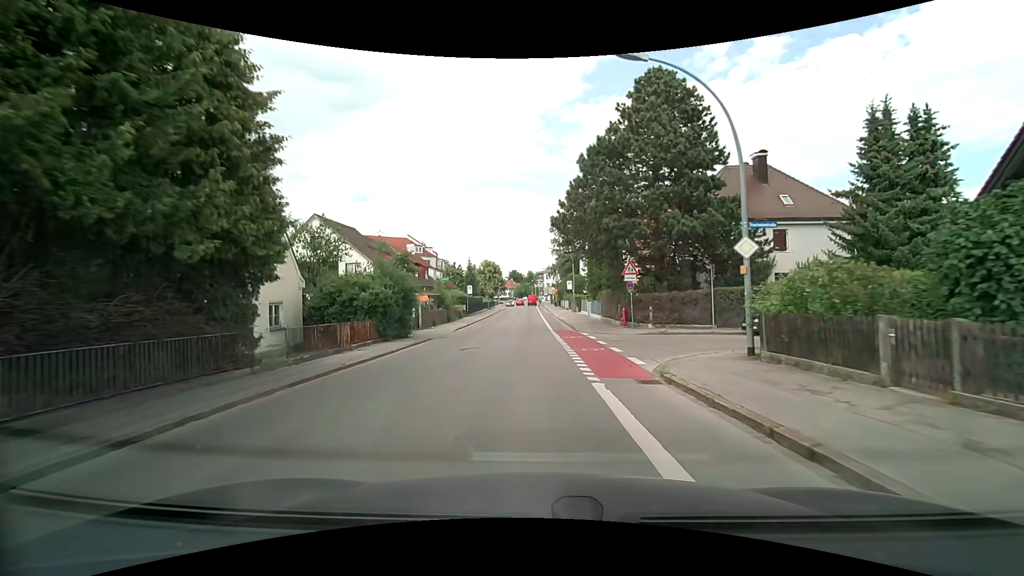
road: tertiary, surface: asphalt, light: Day
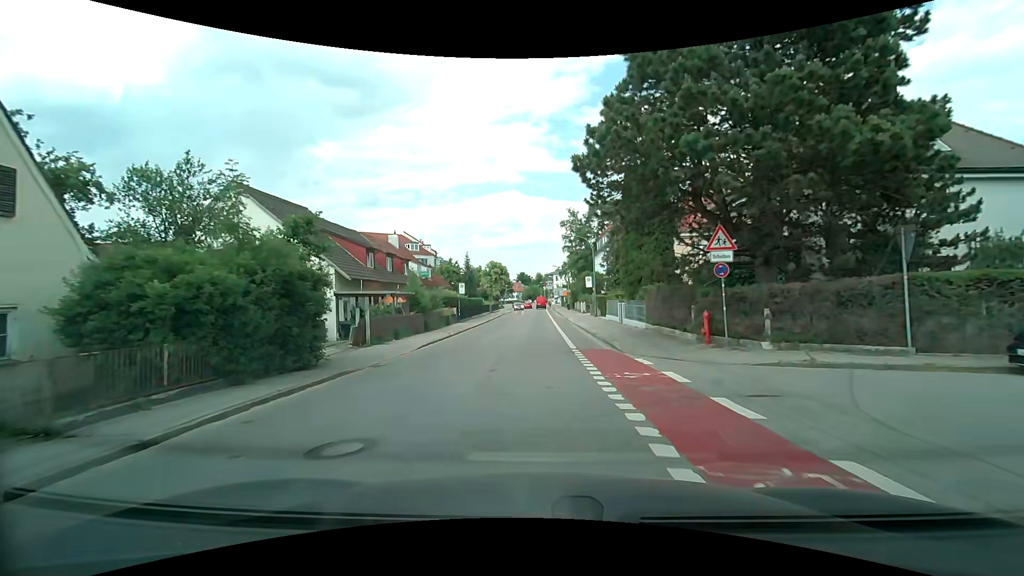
(-0.1, +12.0) m; -1°
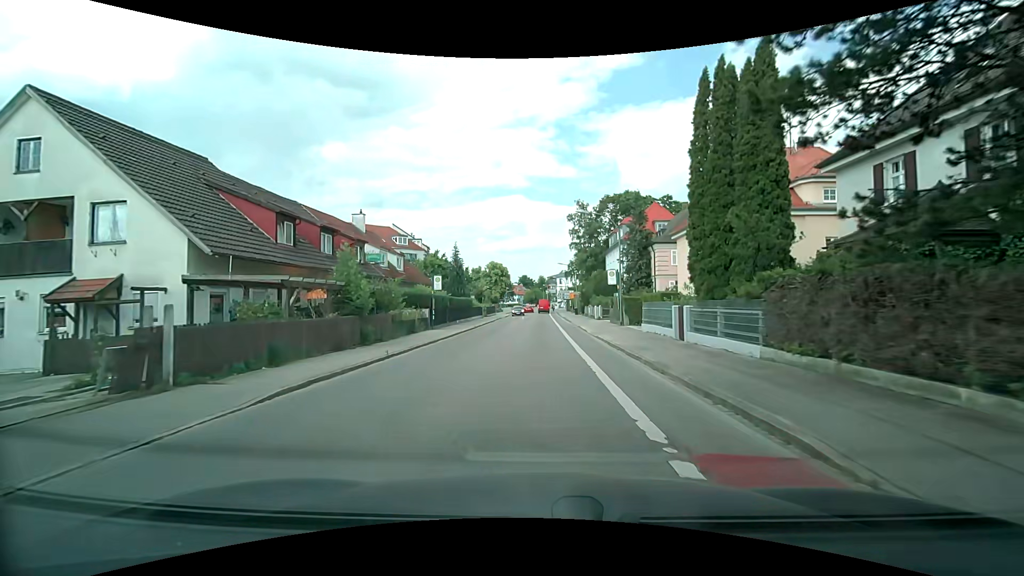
(-0.1, +11.9) m; 0°
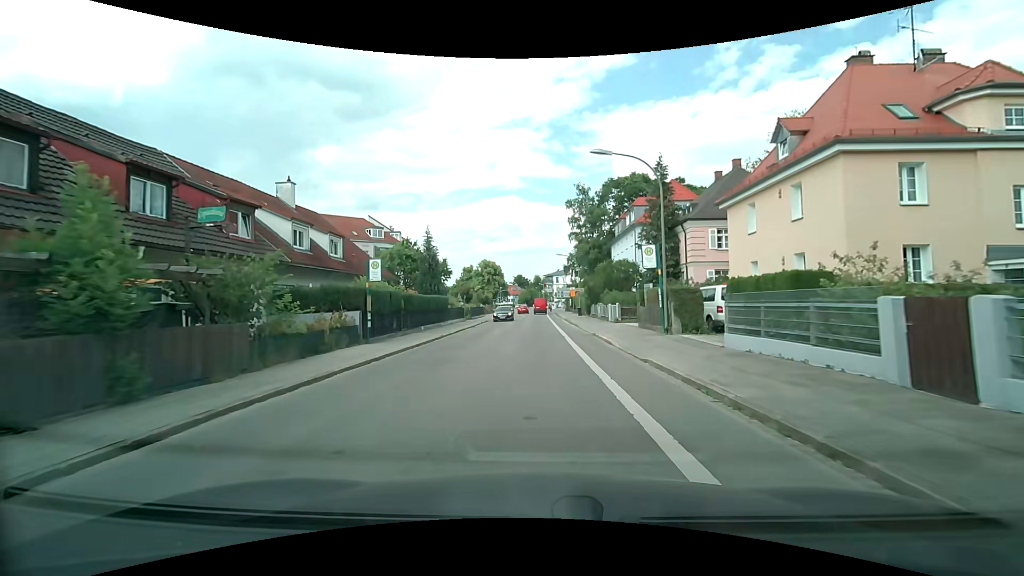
(0.0, +11.7) m; 0°
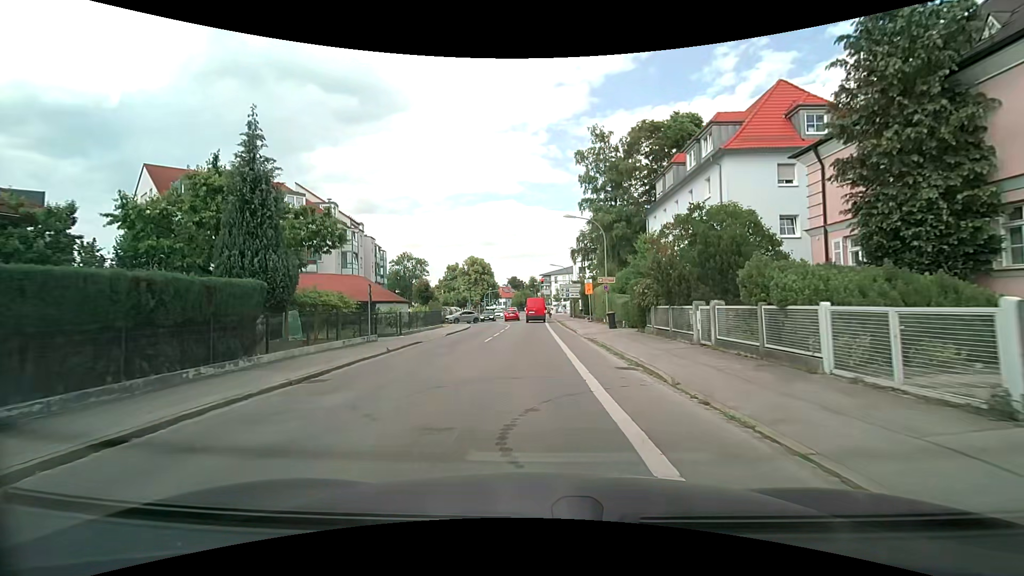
(+0.1, +26.4) m; 0°
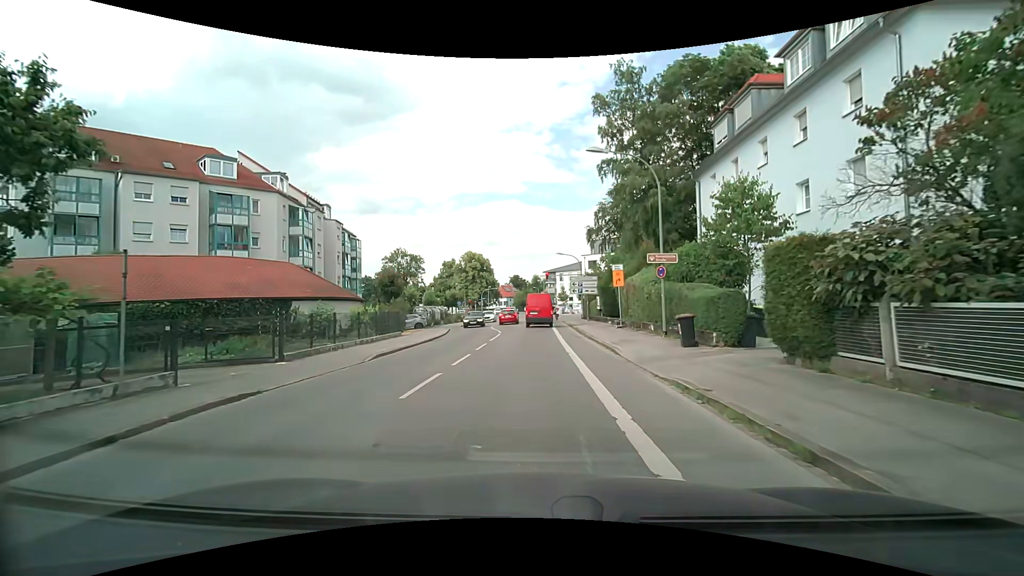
(0.0, +13.4) m; 0°
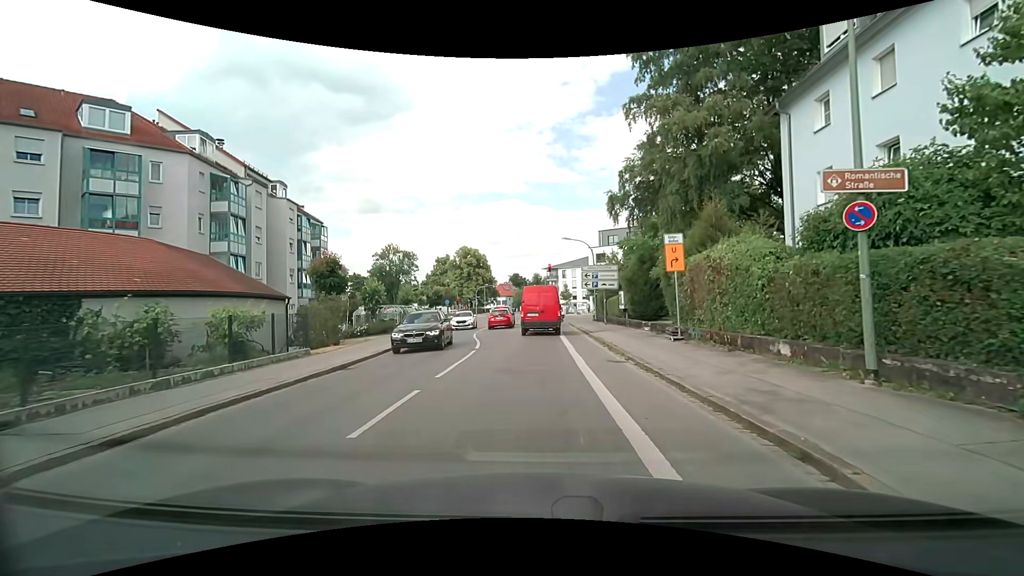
(-0.1, +11.2) m; -1°
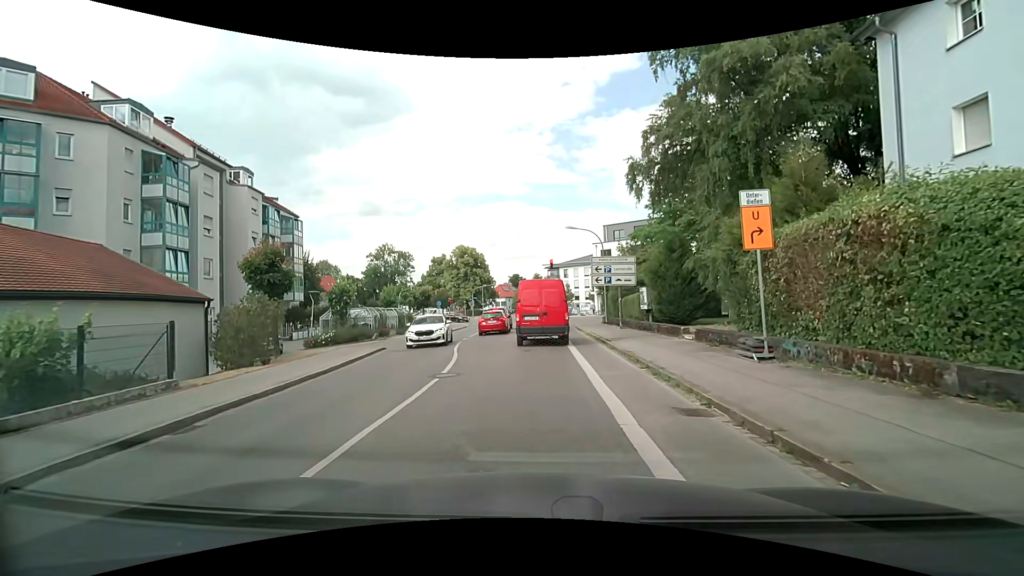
(0.0, +6.1) m; +1°
